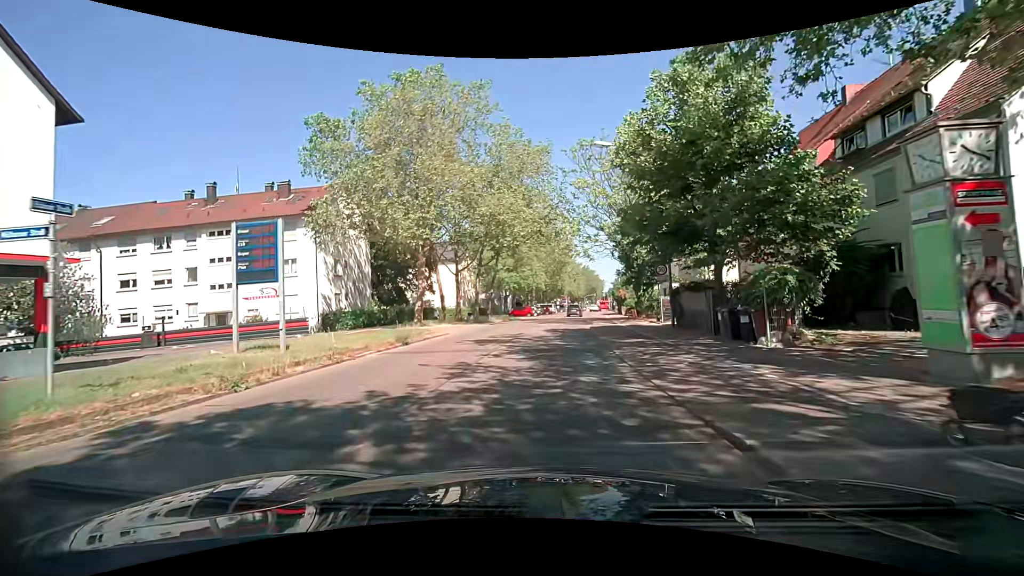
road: secondary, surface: asphalt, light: Day
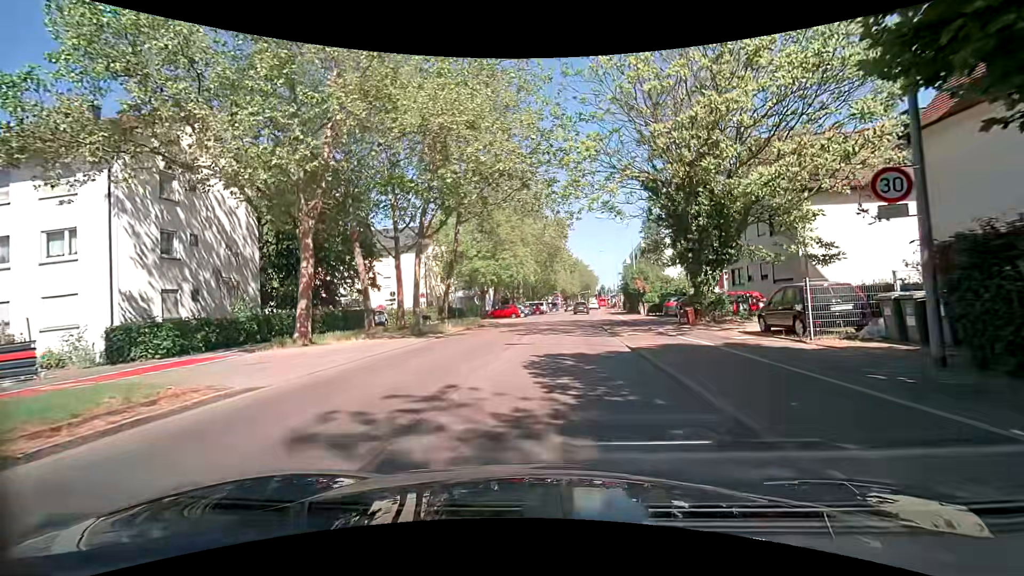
(-0.1, +17.2) m; +1°
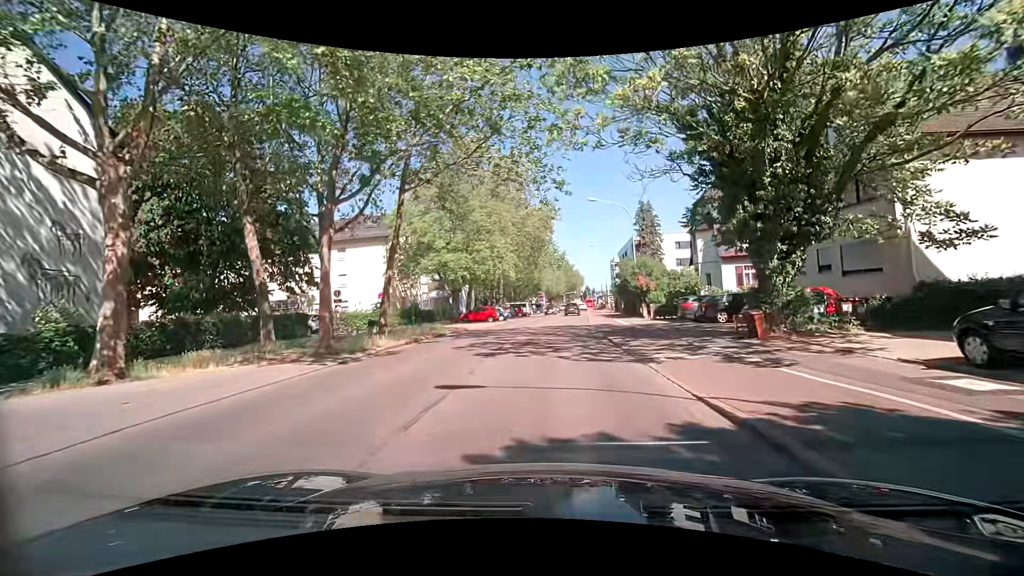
(0.0, +8.6) m; +1°
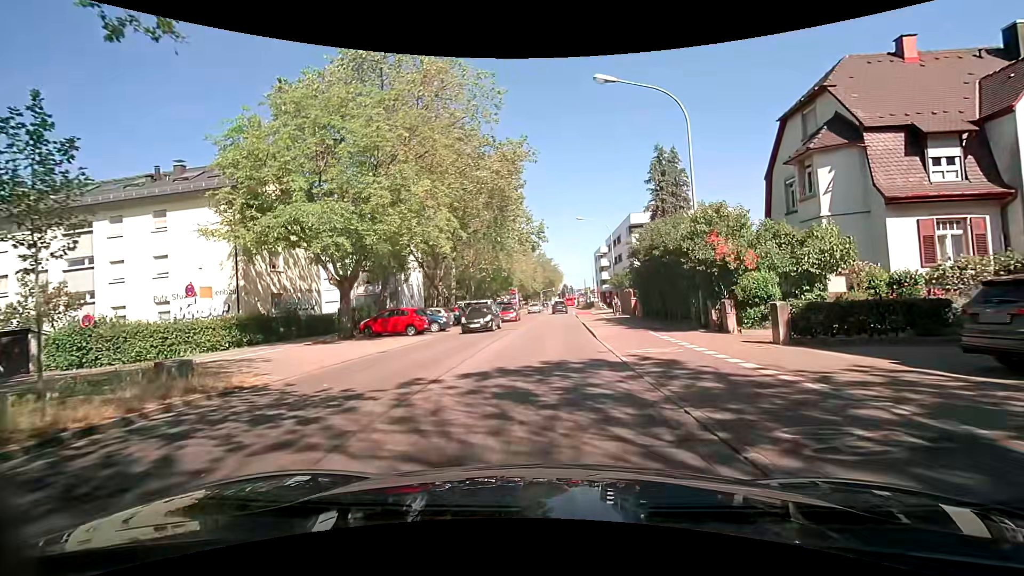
(+0.6, +21.2) m; +5°
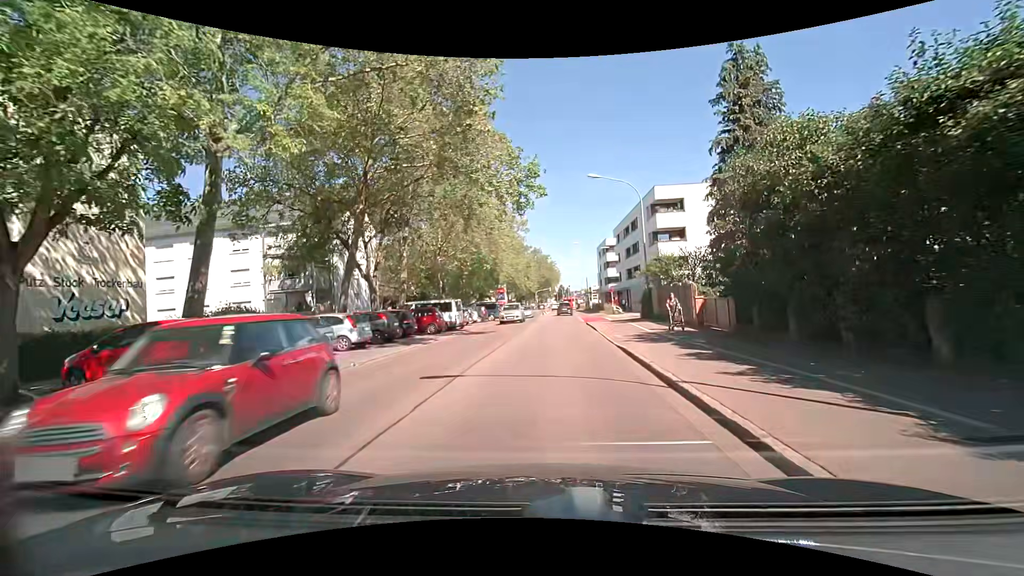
(-0.6, +16.9) m; -1°
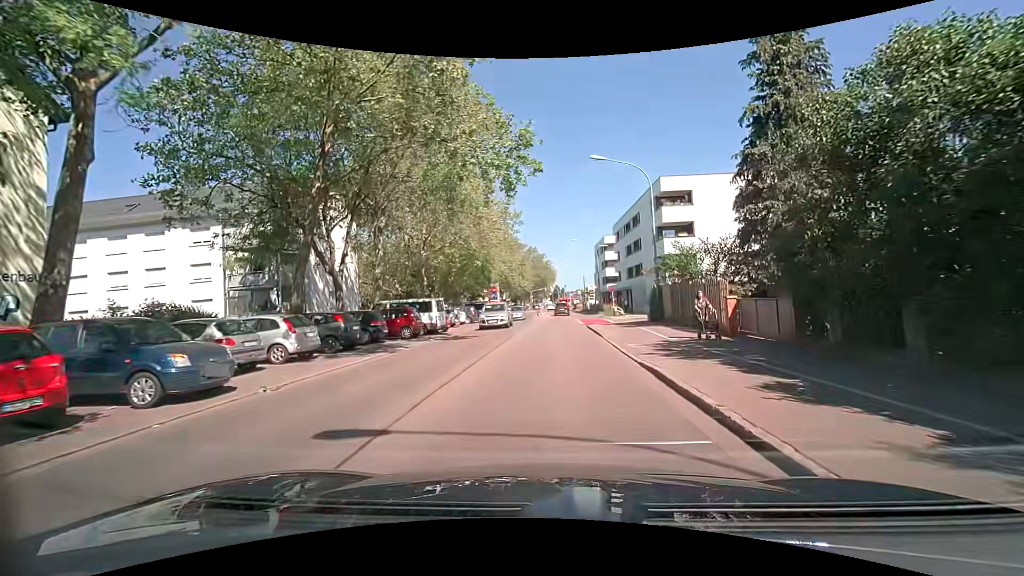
(0.0, +4.2) m; +1°
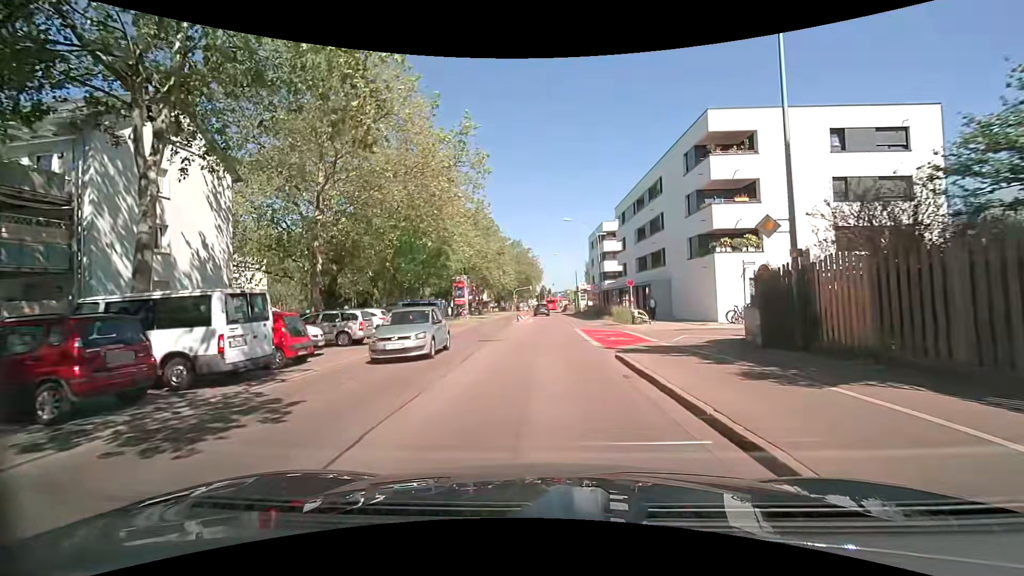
(+0.1, +16.8) m; +1°
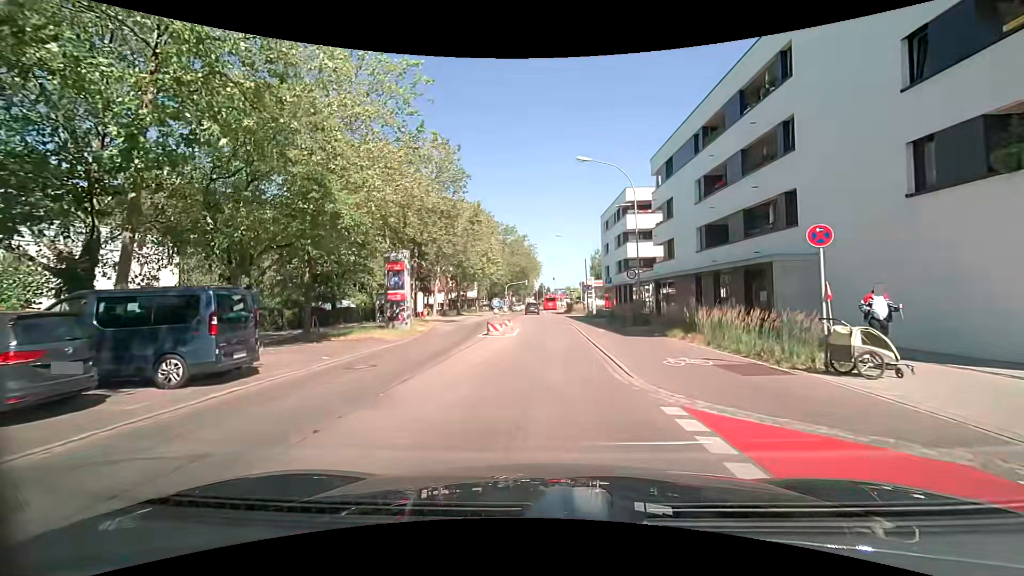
(-0.1, +21.0) m; 0°
